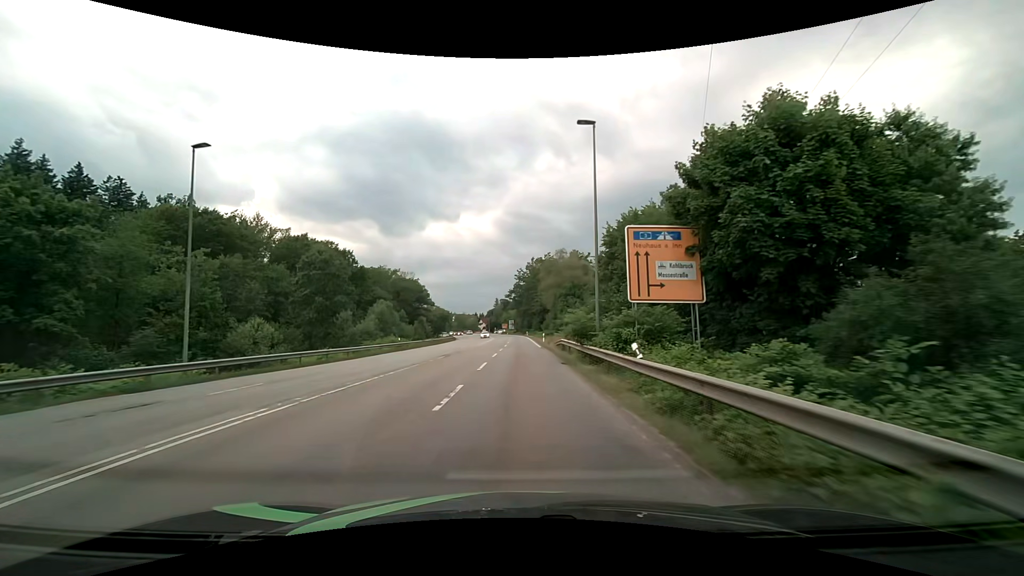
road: secondary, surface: asphalt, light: Day
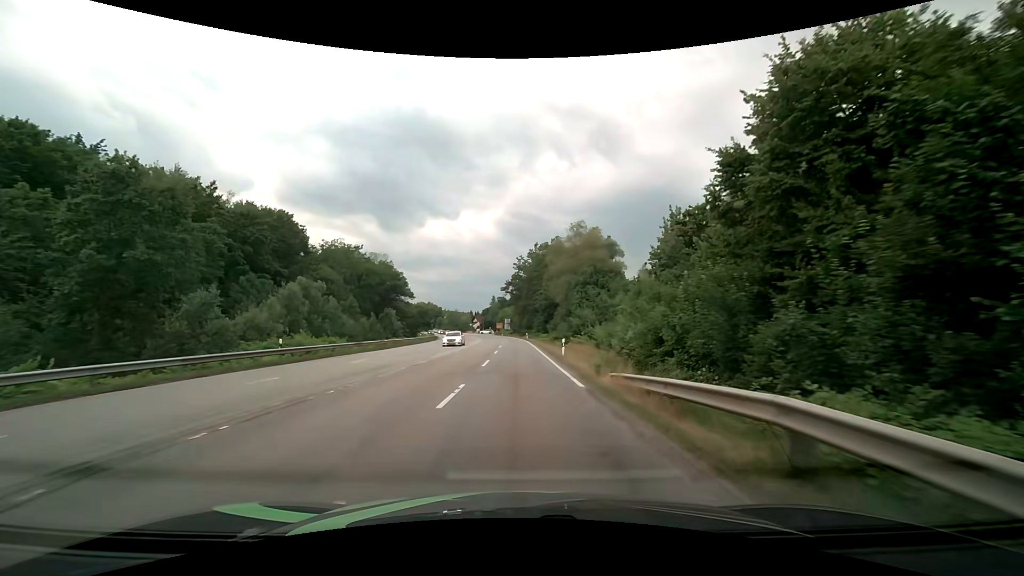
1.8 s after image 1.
(0.0, +26.4) m; 0°
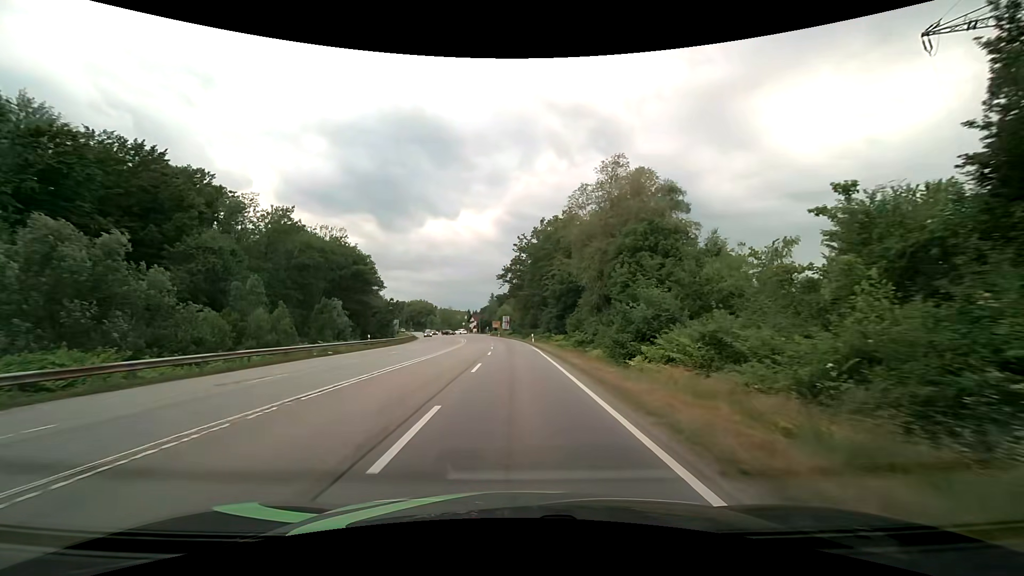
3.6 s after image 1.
(0.0, +26.4) m; 0°
(0, +10) (0, +20) (0, +30) (0, +40) (-1, +50) (-1, +60) (-2, +70) (-3, +80) (-5, +90) (-6, +100) m
